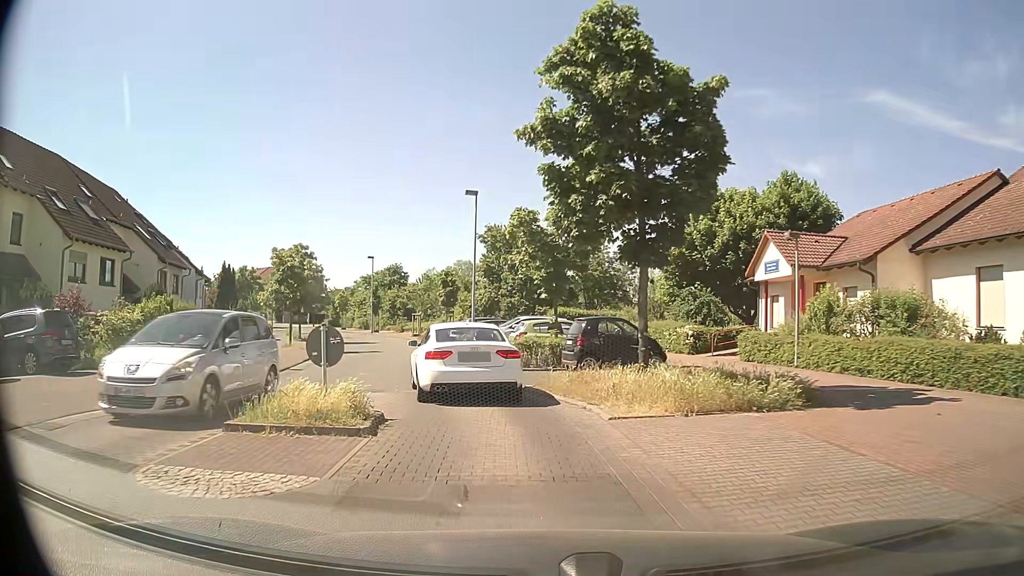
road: residential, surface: asphalt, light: Day
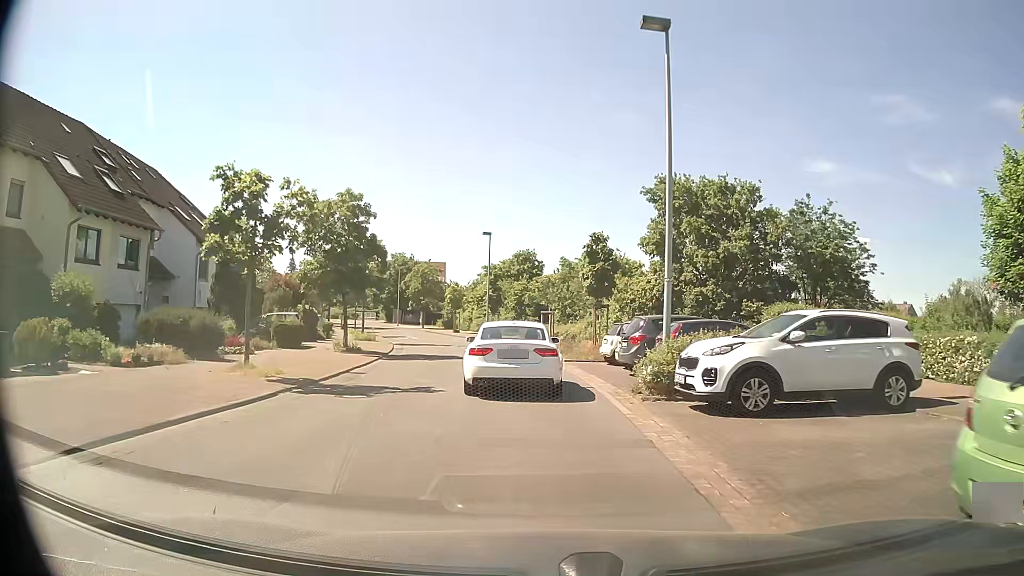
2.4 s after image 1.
(-2.5, +19.4) m; -12°
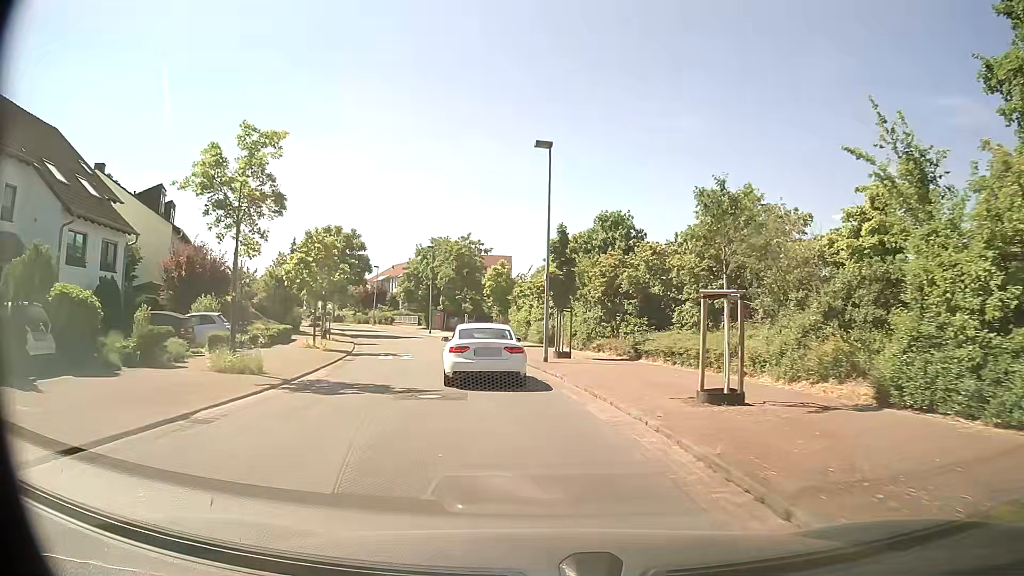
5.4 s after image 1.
(-1.1, +25.8) m; -7°
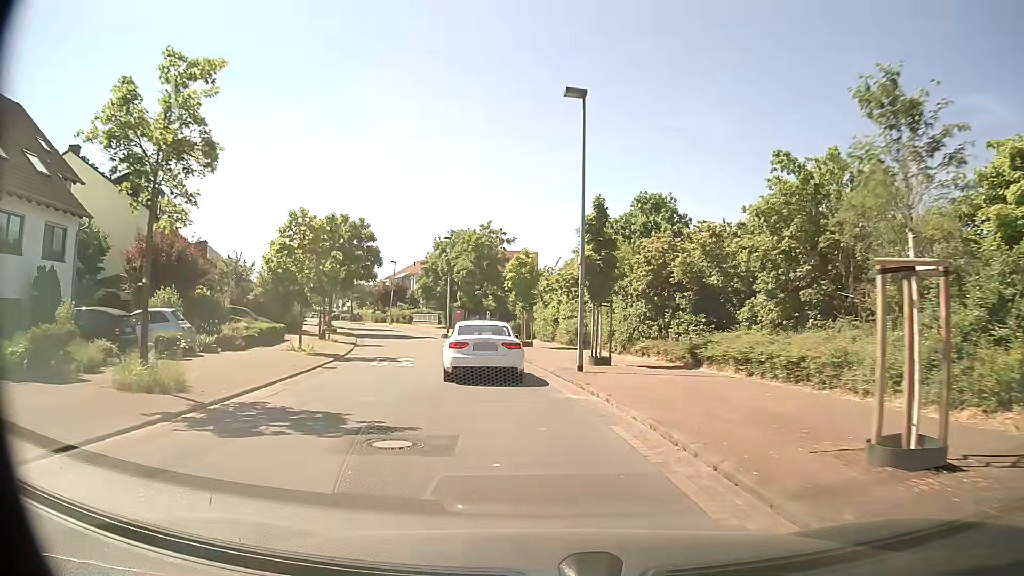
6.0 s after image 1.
(-0.1, +5.4) m; -2°
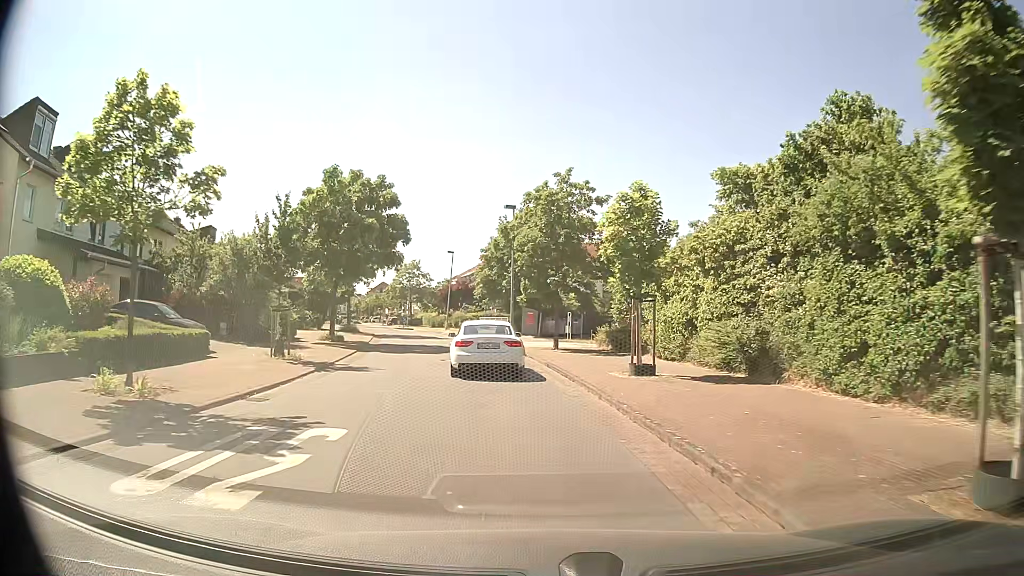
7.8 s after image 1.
(-1.0, +16.5) m; -7°
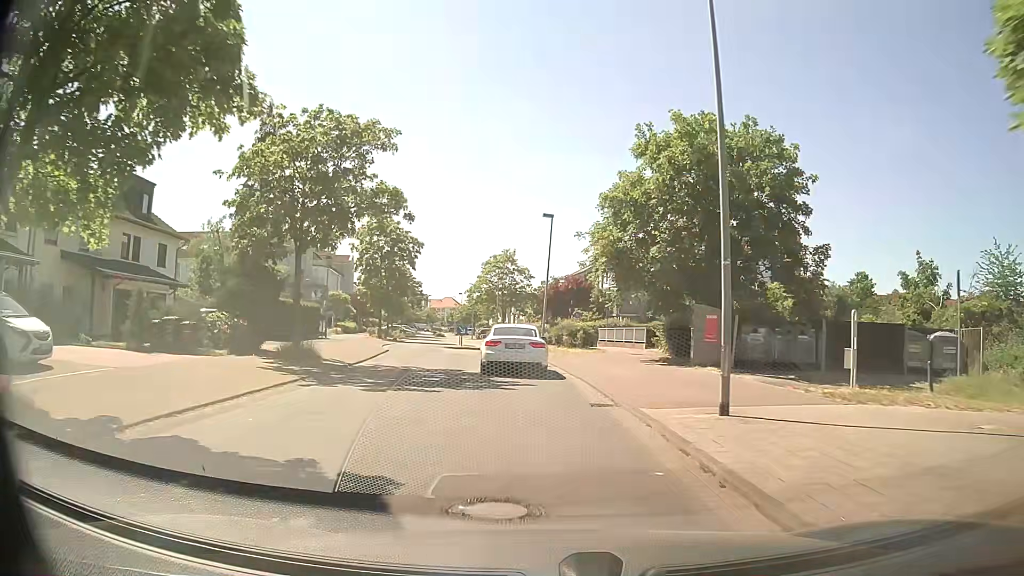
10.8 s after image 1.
(-2.5, +27.9) m; -10°
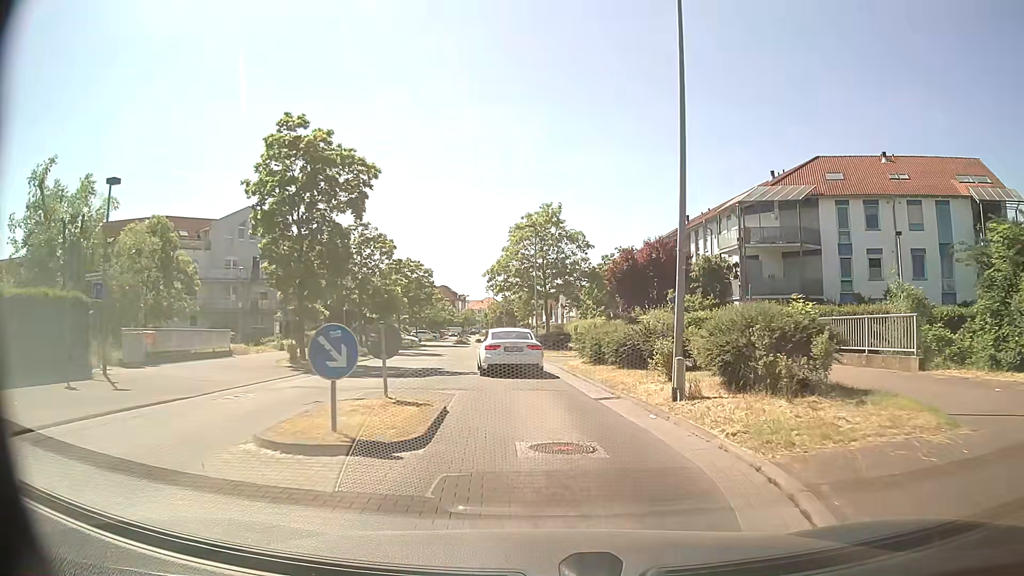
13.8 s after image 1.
(-1.4, +27.6) m; -4°
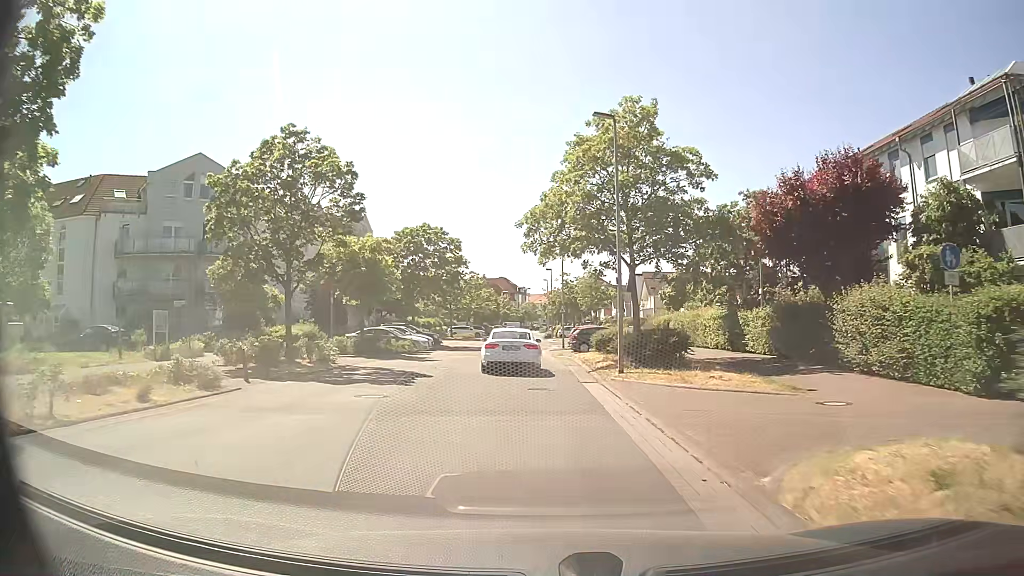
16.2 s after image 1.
(-0.6, +21.3) m; -6°
(0, +10) (0, +20) (-1, +30) (-1, +40) (0, +50) (0, +60) (0, +70) (-1, +80) (-1, +90) (-1, +100) m
